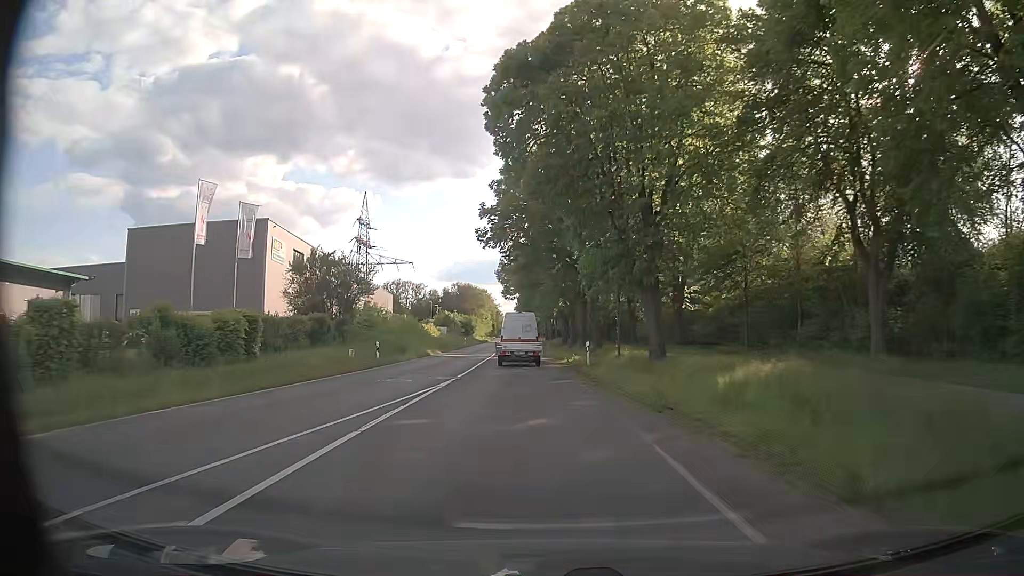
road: secondary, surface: asphalt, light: Day
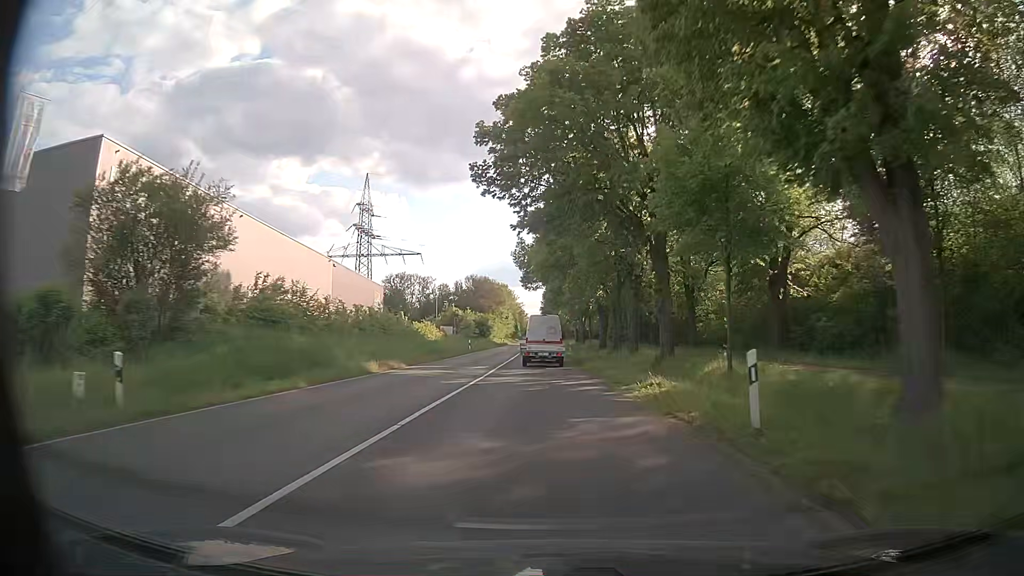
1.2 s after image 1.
(-0.7, +21.2) m; -3°
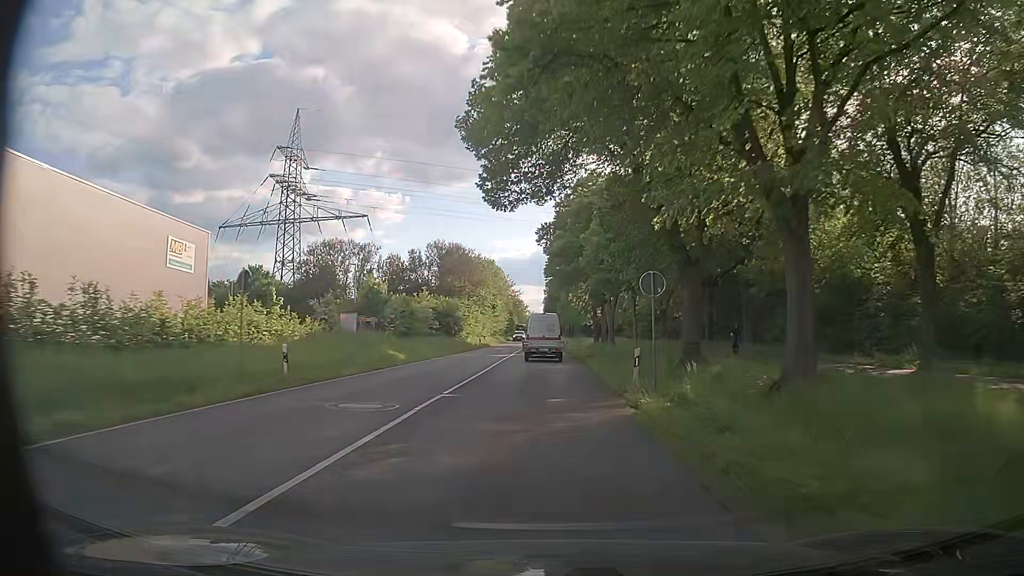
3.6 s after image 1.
(+0.1, +42.9) m; 0°
(0, +10) (0, +20) (0, +30) (0, +40) (-1, +50) (-1, +60) (-1, +70) (-1, +80) (-1, +90) (-1, +100) m
